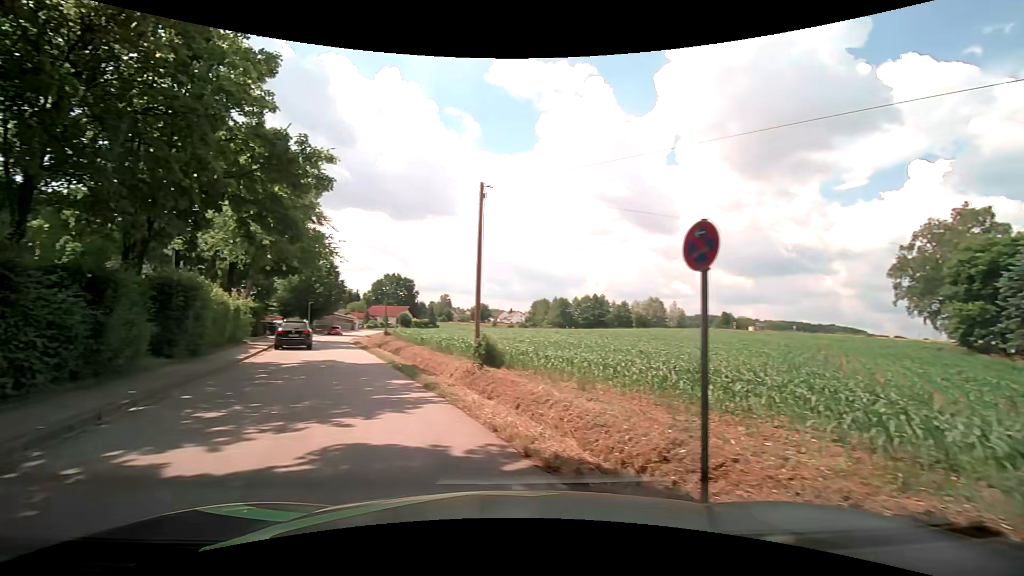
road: tertiary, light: Day
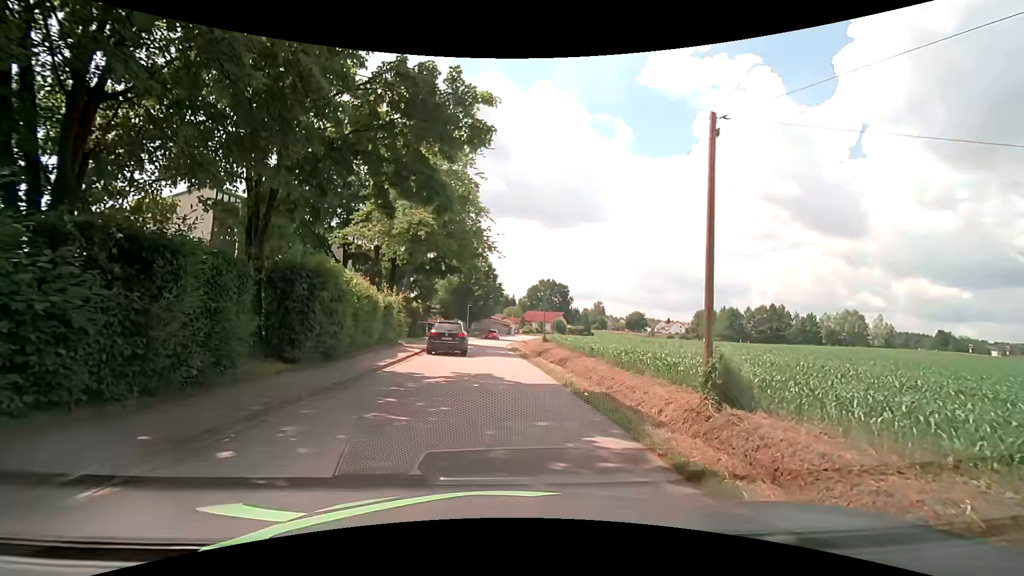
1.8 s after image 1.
(-1.5, +6.1) m; -17°
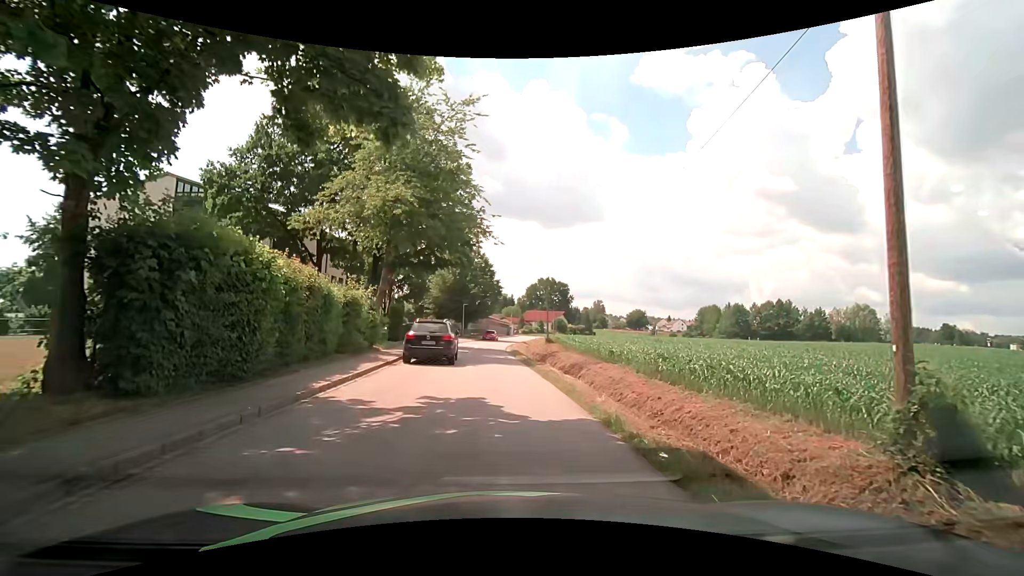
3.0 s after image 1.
(0.0, +5.4) m; 0°
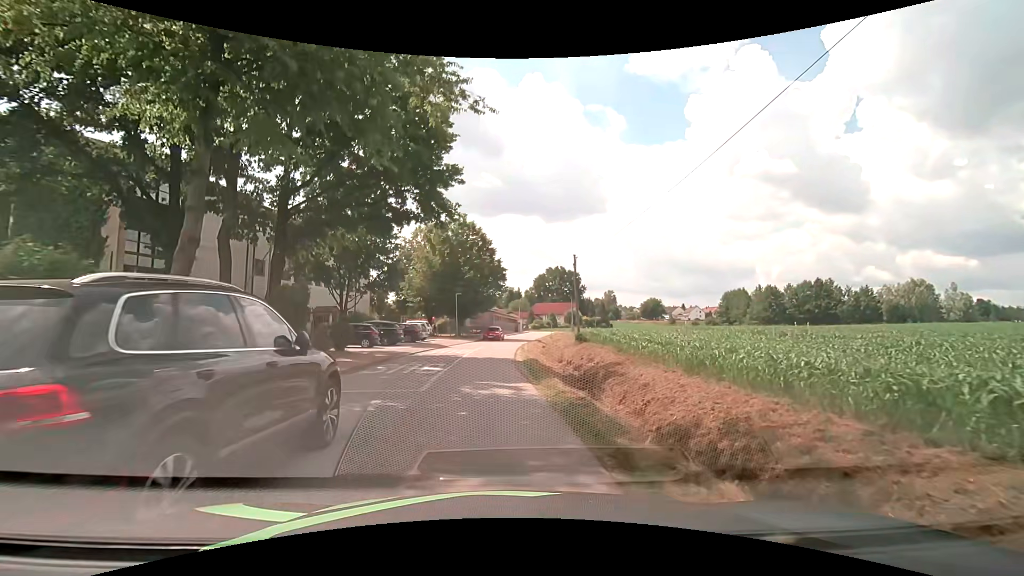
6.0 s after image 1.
(-0.1, +16.6) m; -1°
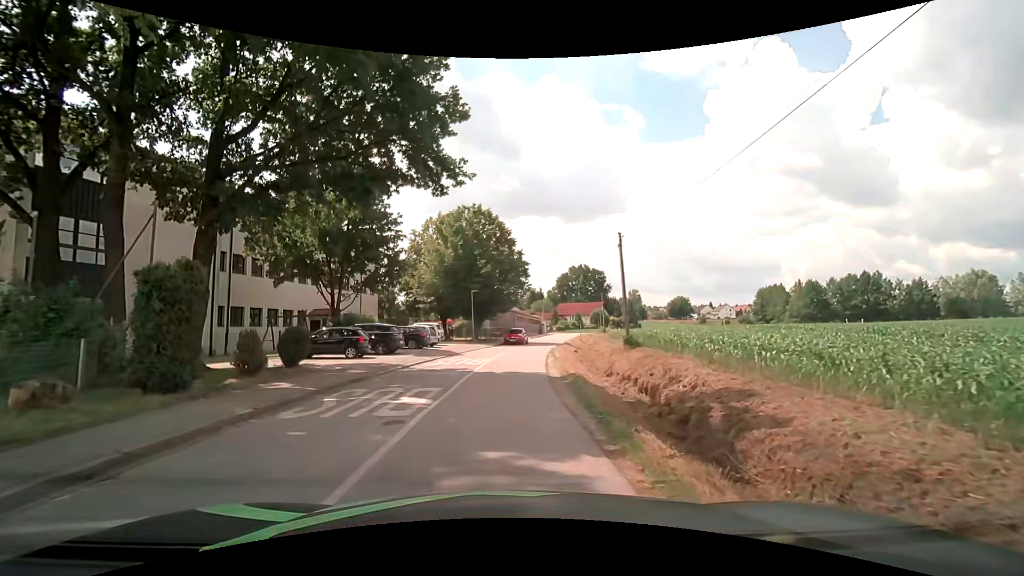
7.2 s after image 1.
(-0.2, +7.1) m; -2°
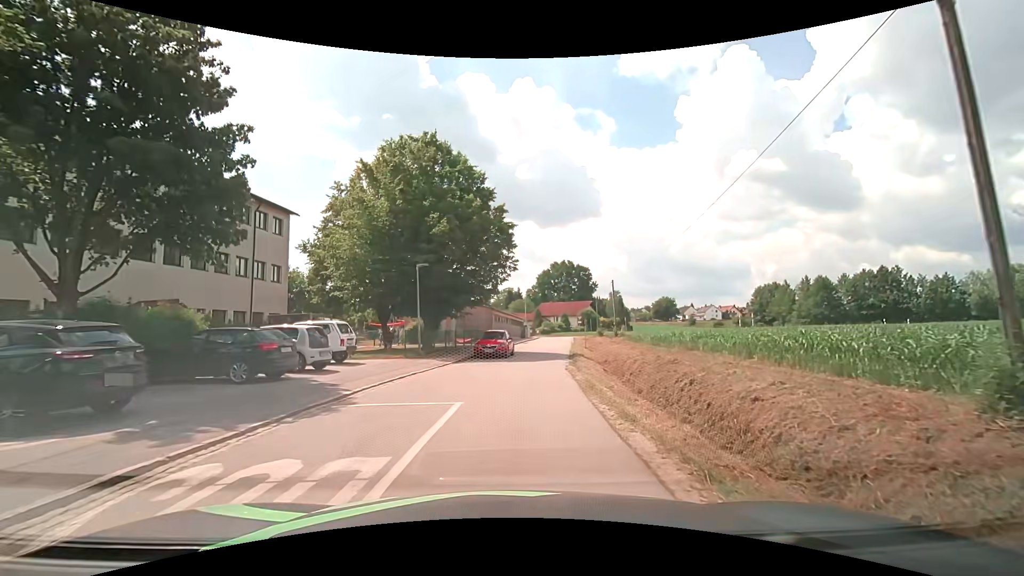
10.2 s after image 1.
(-0.1, +18.5) m; +2°
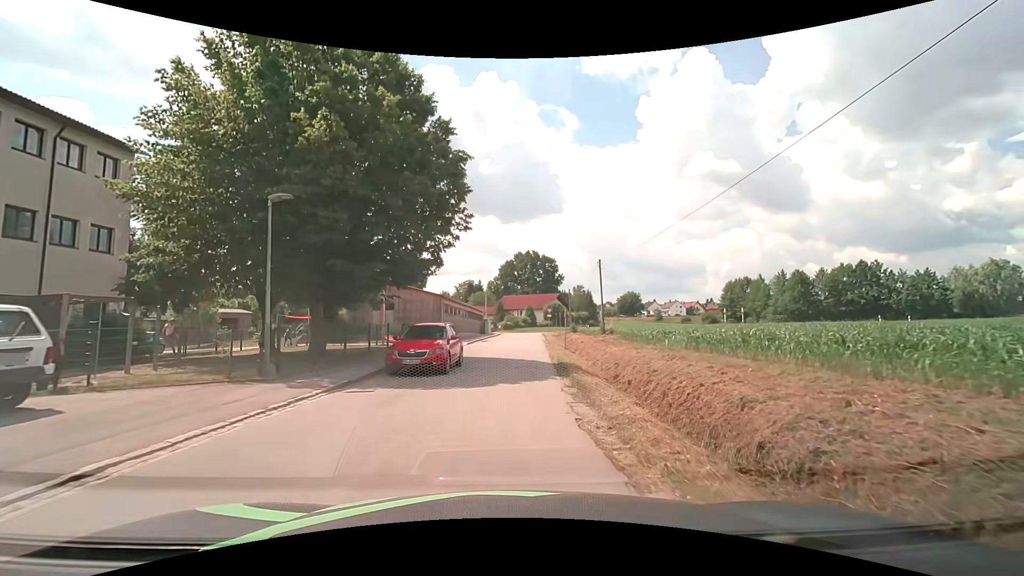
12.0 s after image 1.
(+0.5, +11.7) m; +4°
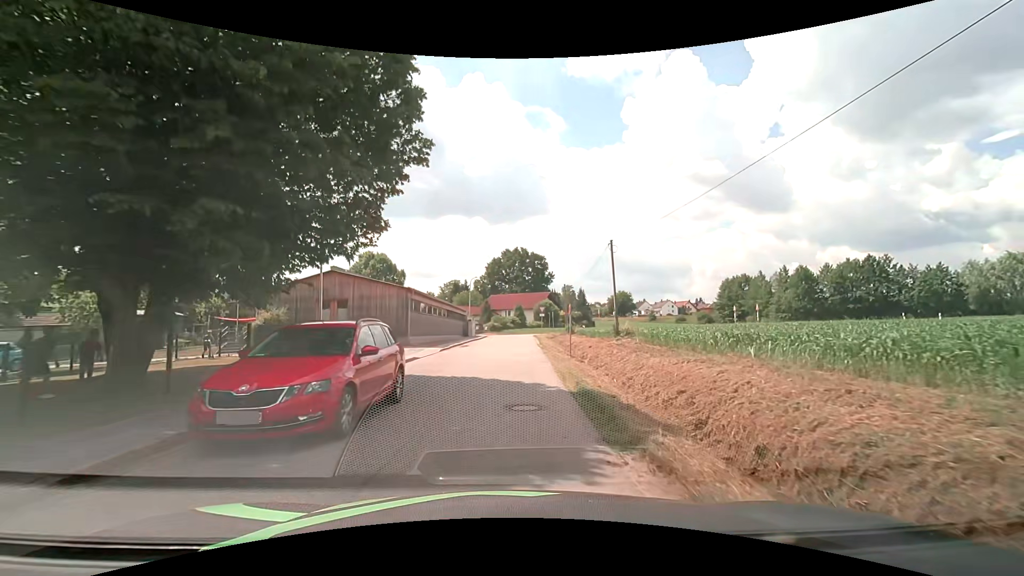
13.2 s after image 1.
(+0.2, +8.2) m; +2°
